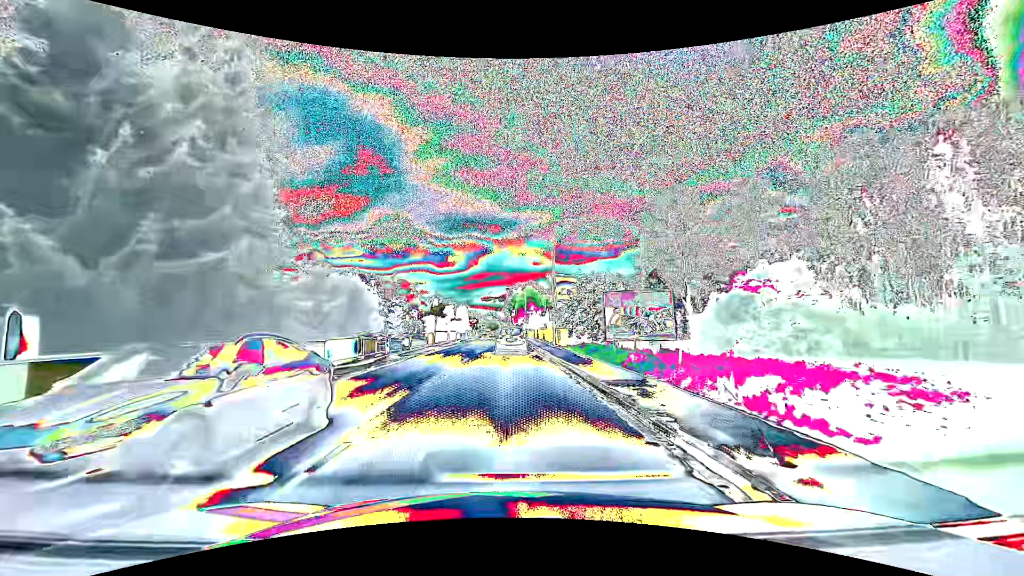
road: primary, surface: asphalt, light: Day
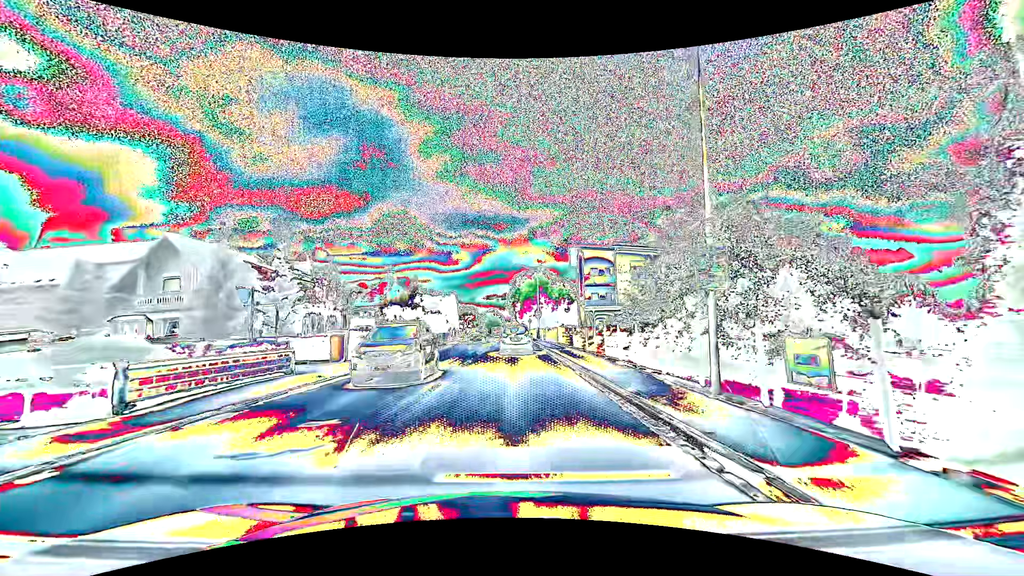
(-0.1, +29.8) m; 0°
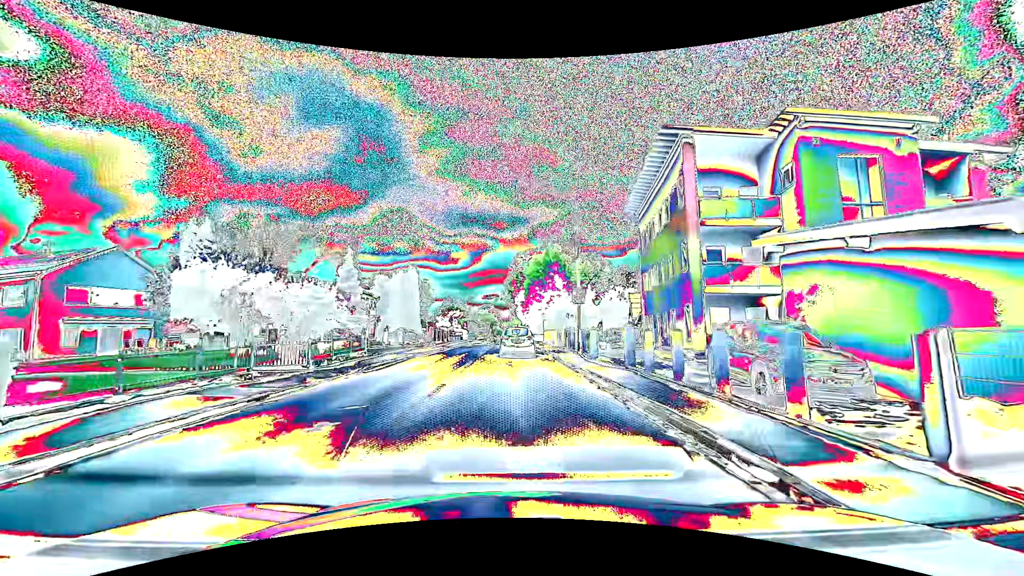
(+0.1, +36.1) m; 0°
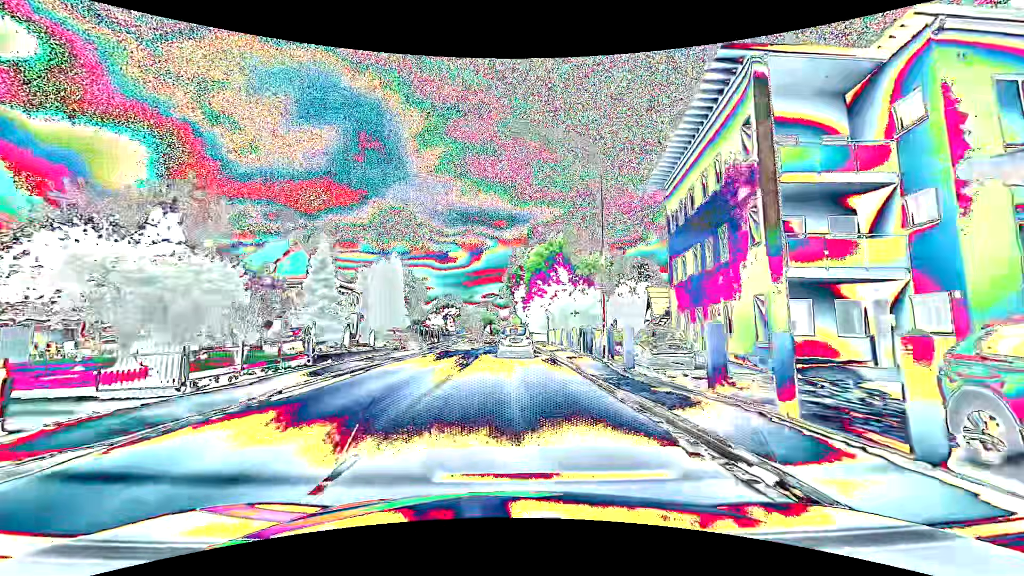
(0.0, +7.0) m; 0°
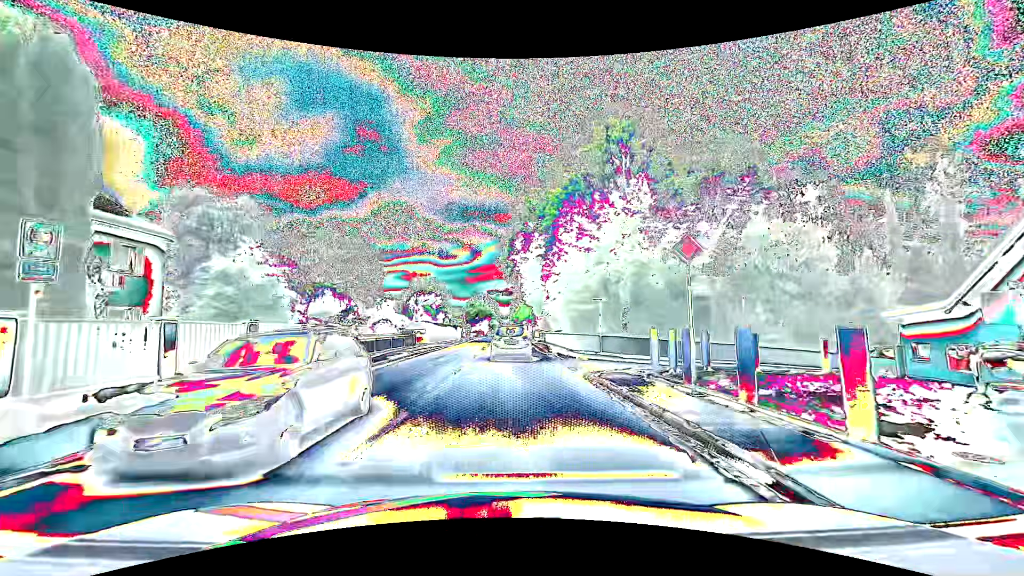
(0.0, +33.3) m; 0°
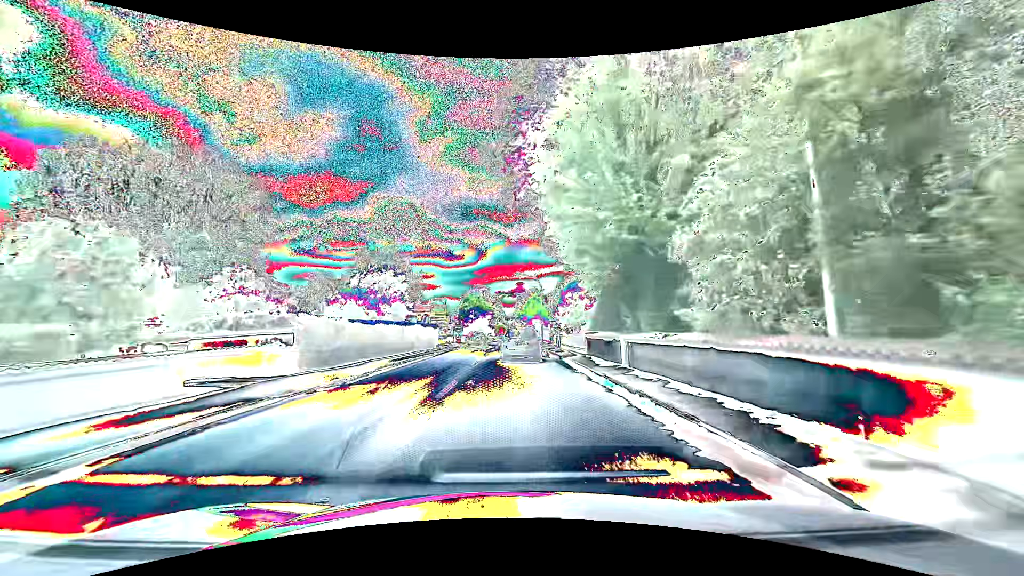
(-0.1, +31.1) m; 0°
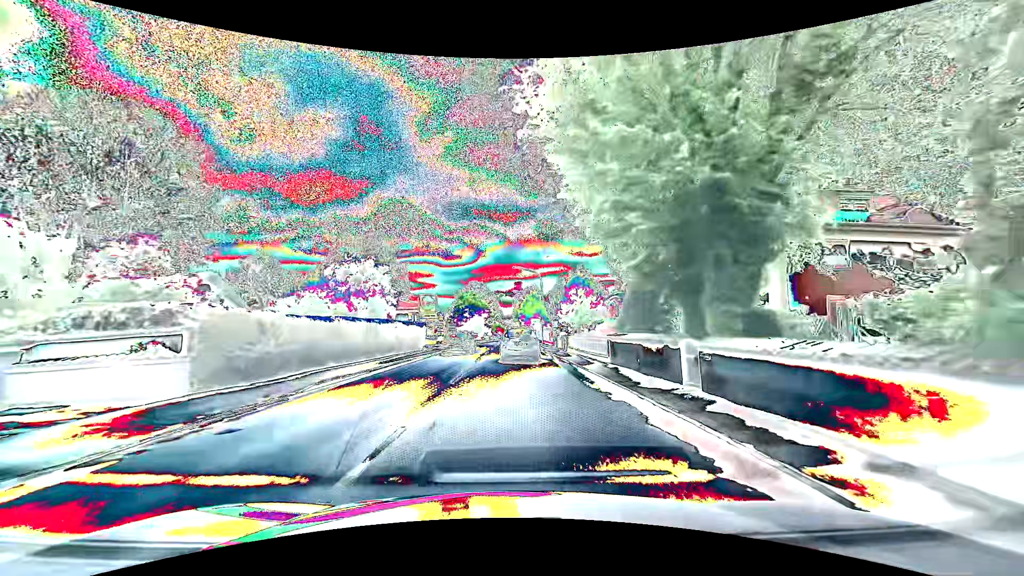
(-0.1, +6.1) m; 0°
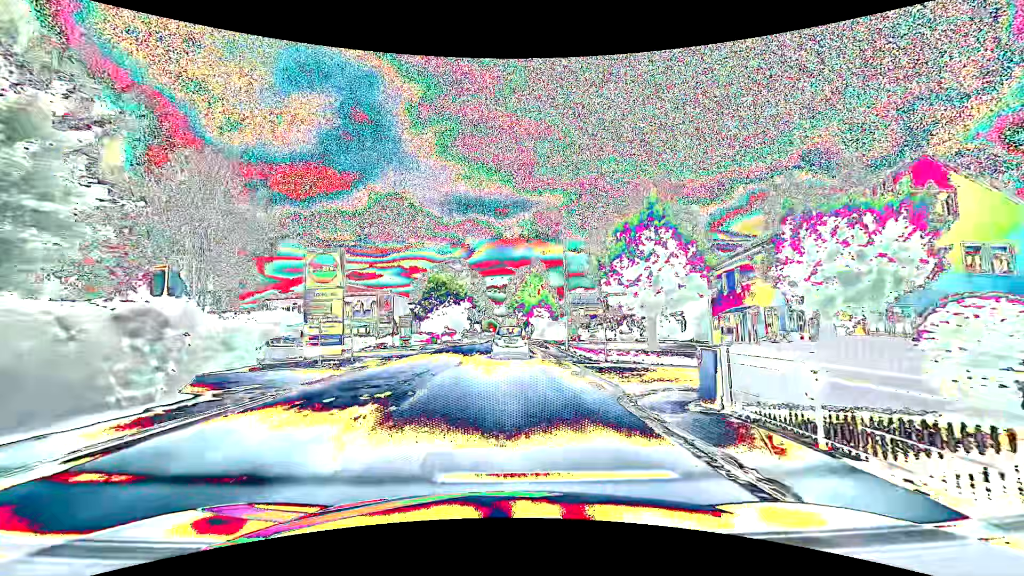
(+0.5, +31.6) m; +1°
